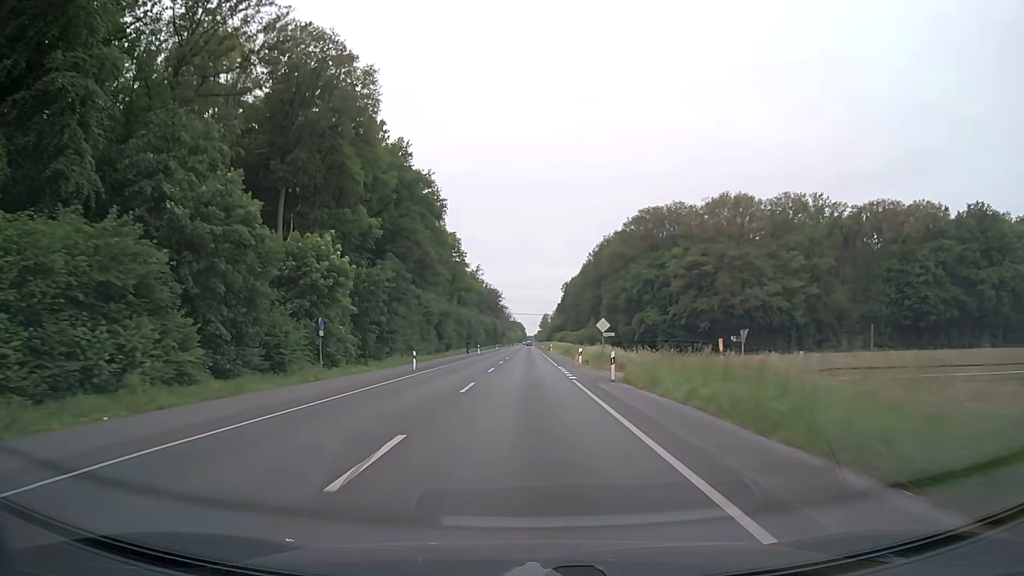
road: secondary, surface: asphalt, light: Day
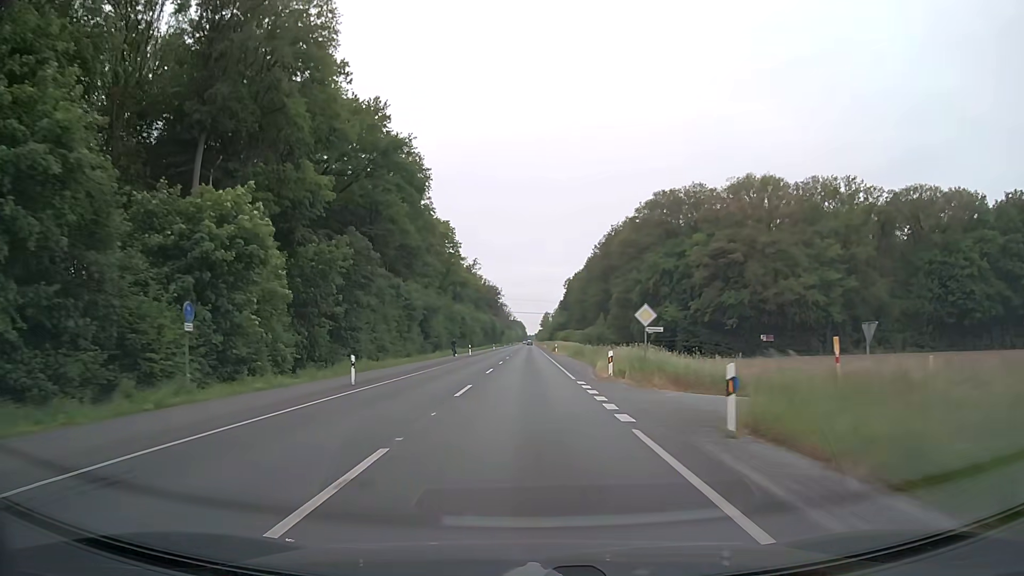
(0.0, +13.9) m; 0°
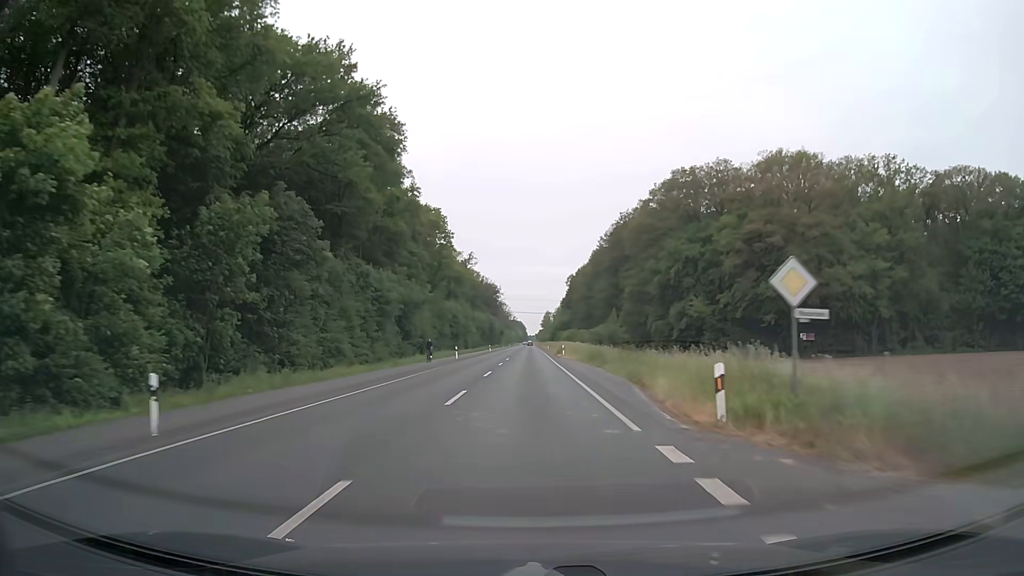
(0.0, +14.1) m; 0°
(0, +10) (0, +20) (0, +30) (0, +40) (0, +50) (0, +60) (0, +70) (0, +80) (0, +90) (0, +100) m
